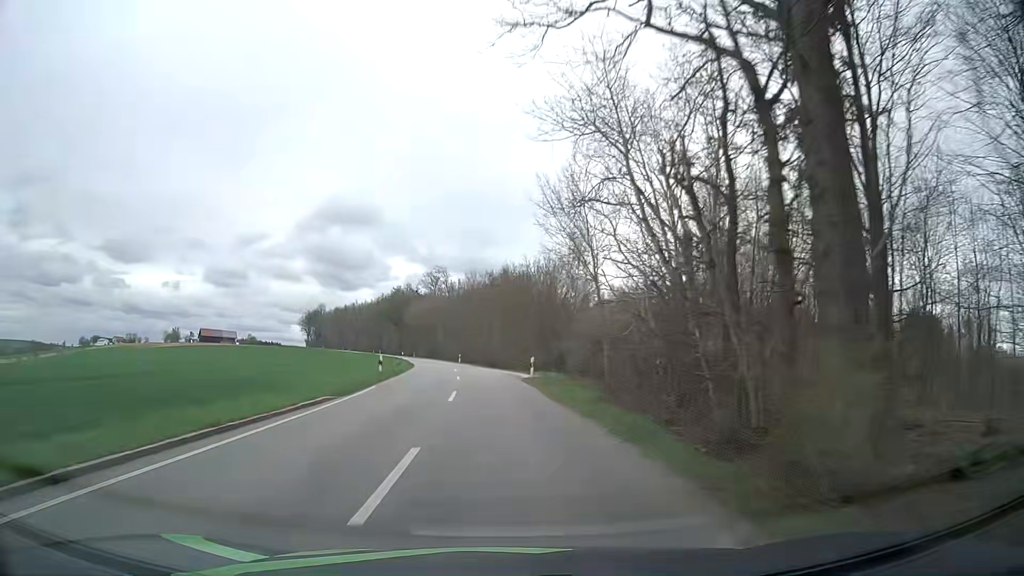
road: unclassified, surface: asphalt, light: Day
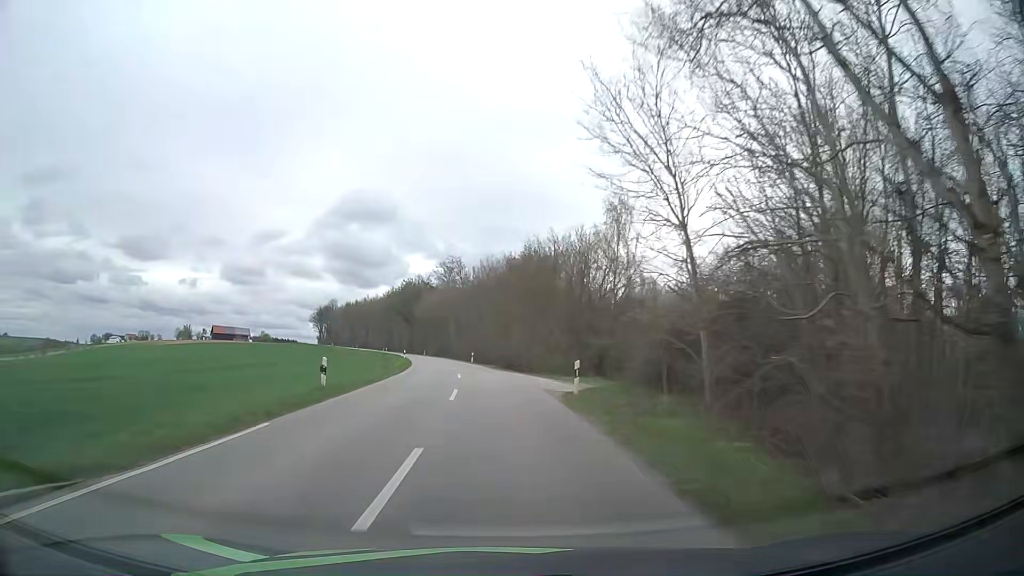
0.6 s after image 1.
(-0.1, +12.5) m; -1°
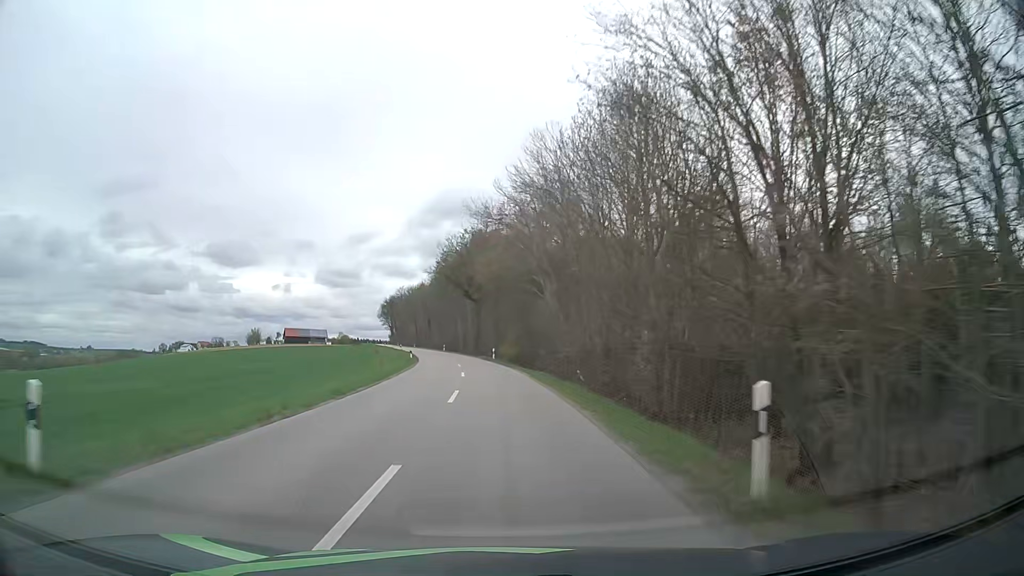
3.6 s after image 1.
(-4.6, +62.8) m; -9°
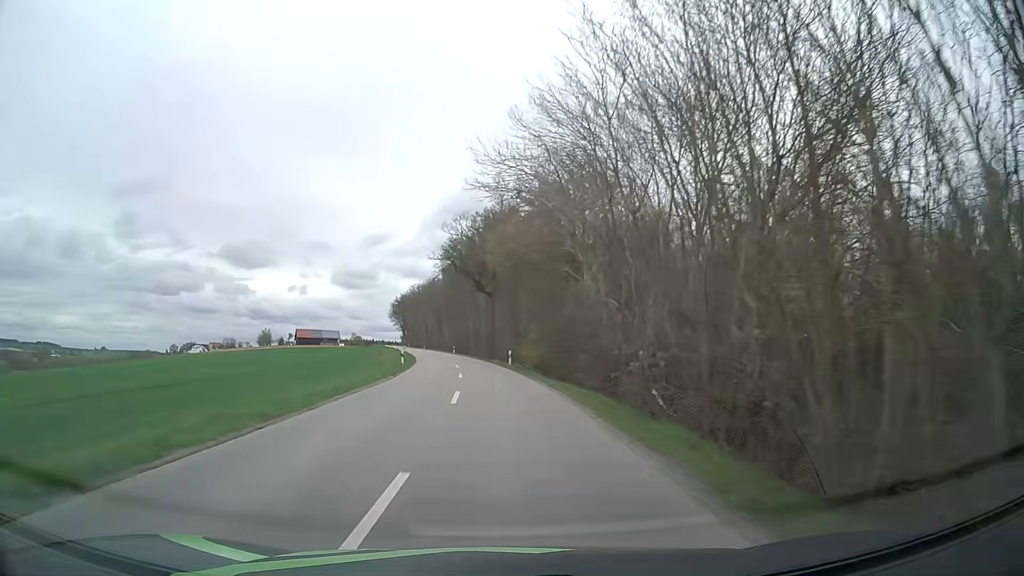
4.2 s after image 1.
(-0.2, +12.8) m; -2°
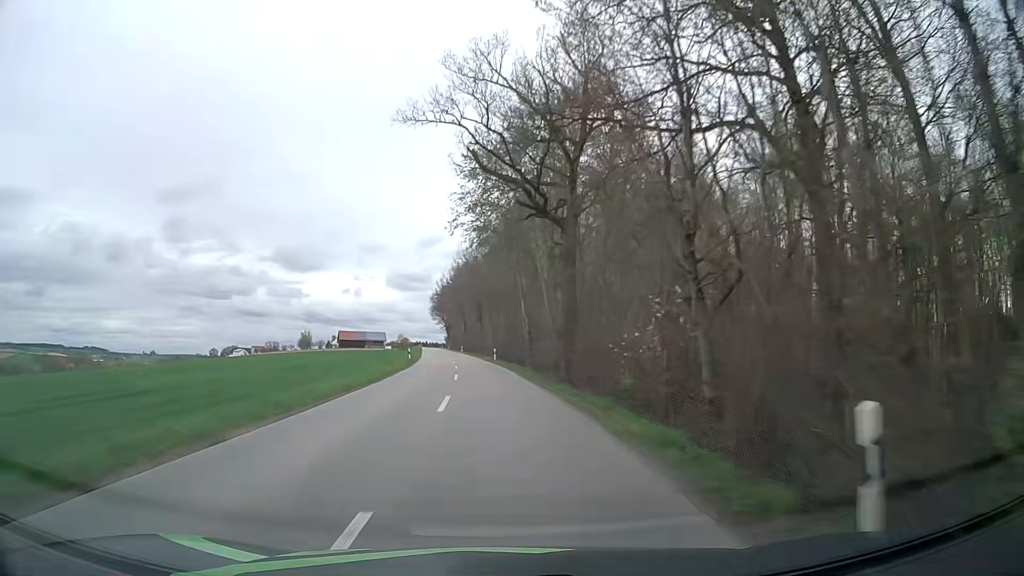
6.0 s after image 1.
(-1.4, +38.6) m; -4°
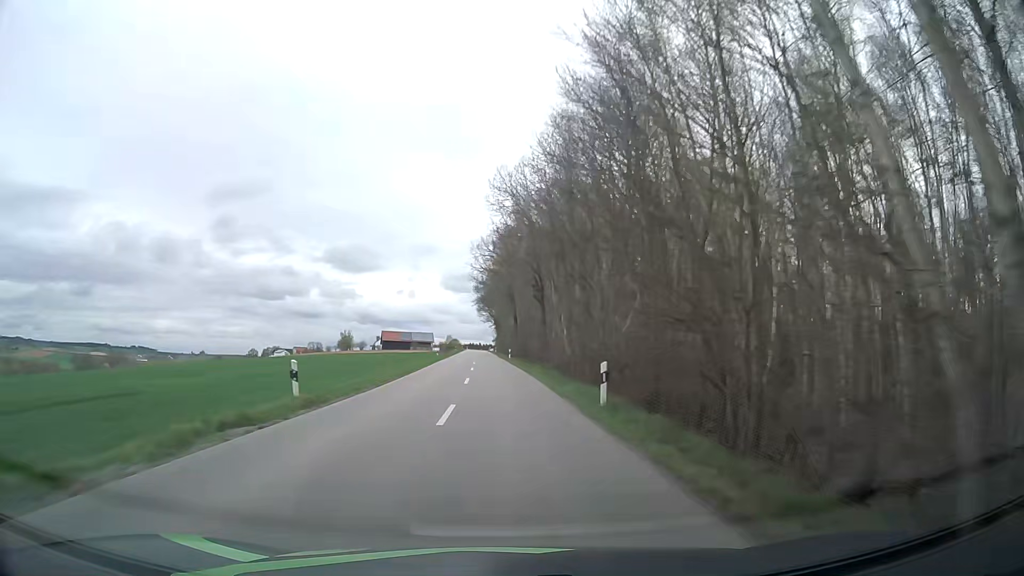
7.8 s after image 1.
(-1.9, +39.1) m; -5°
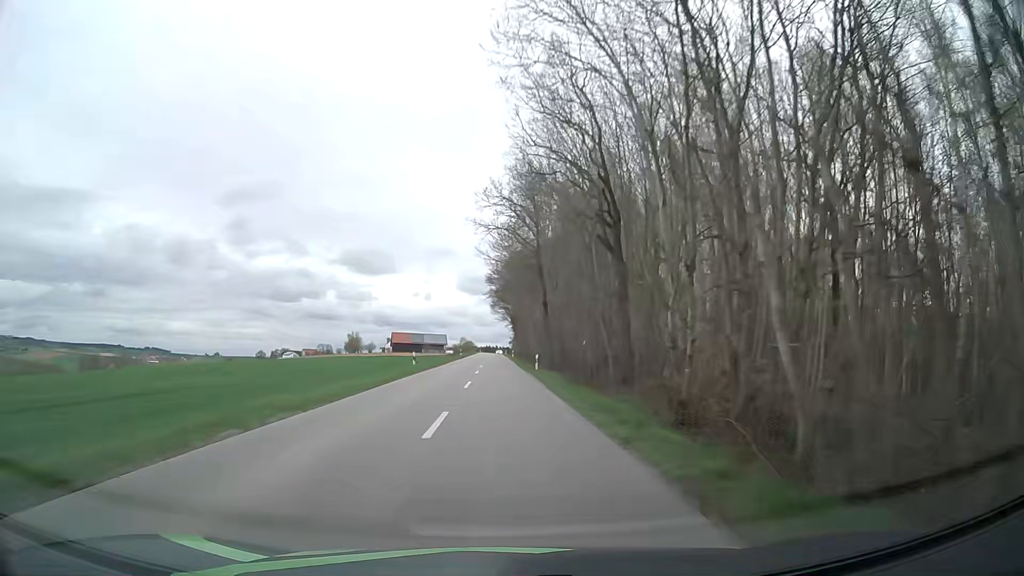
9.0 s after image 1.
(-0.4, +26.3) m; -1°
